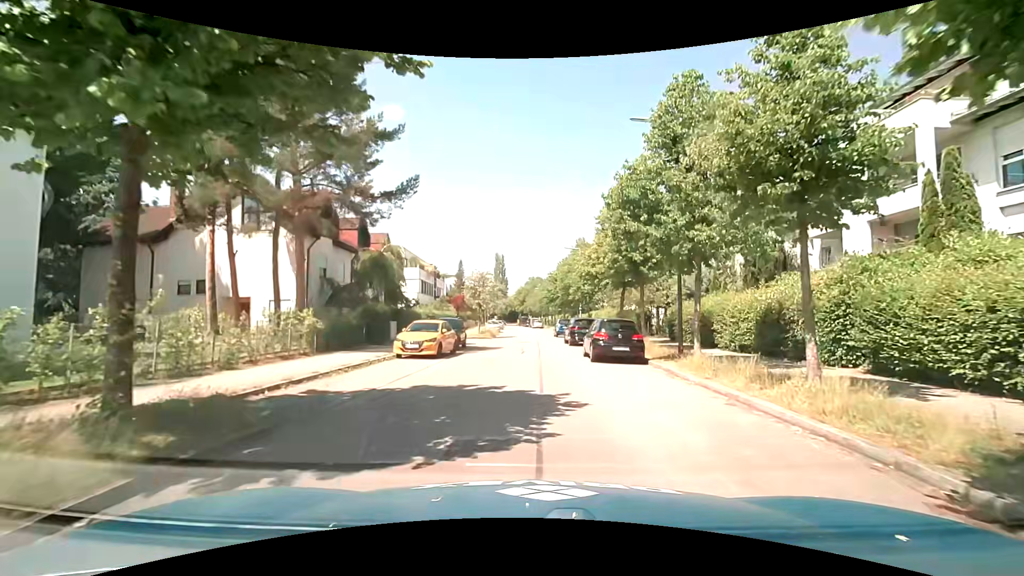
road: residential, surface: asphalt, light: Day
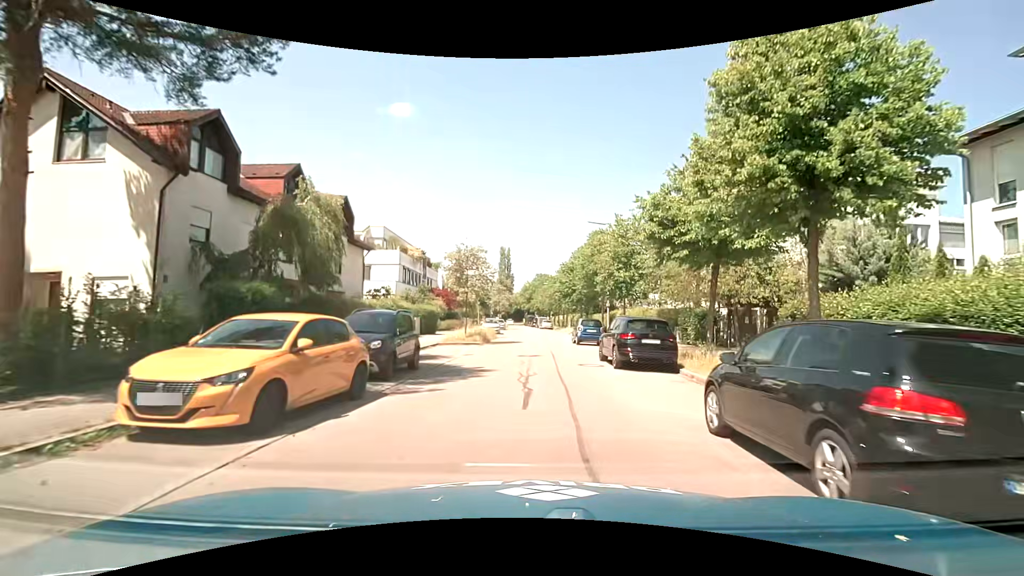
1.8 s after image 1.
(0.0, +13.0) m; 0°
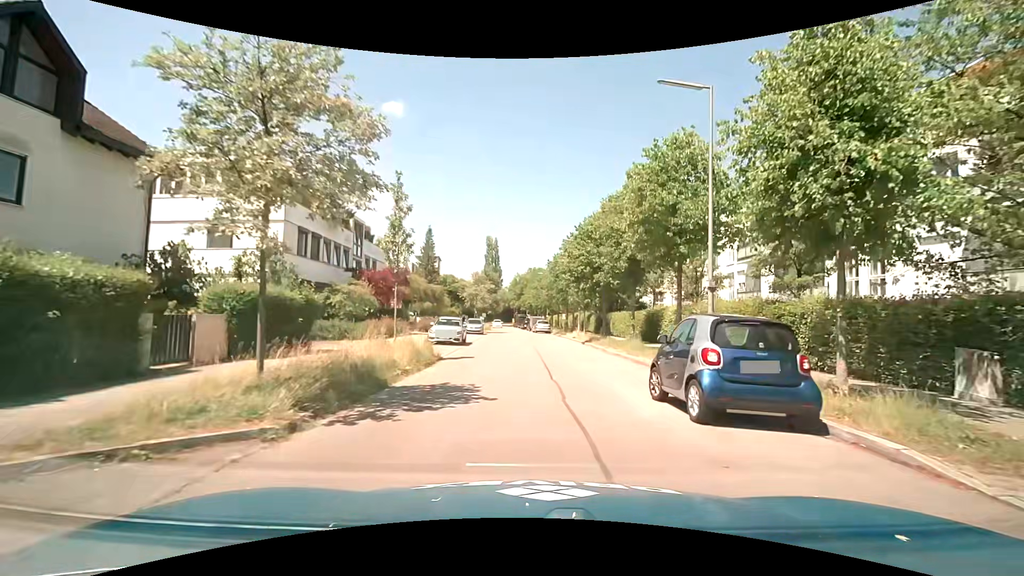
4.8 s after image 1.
(+0.1, +21.3) m; 0°
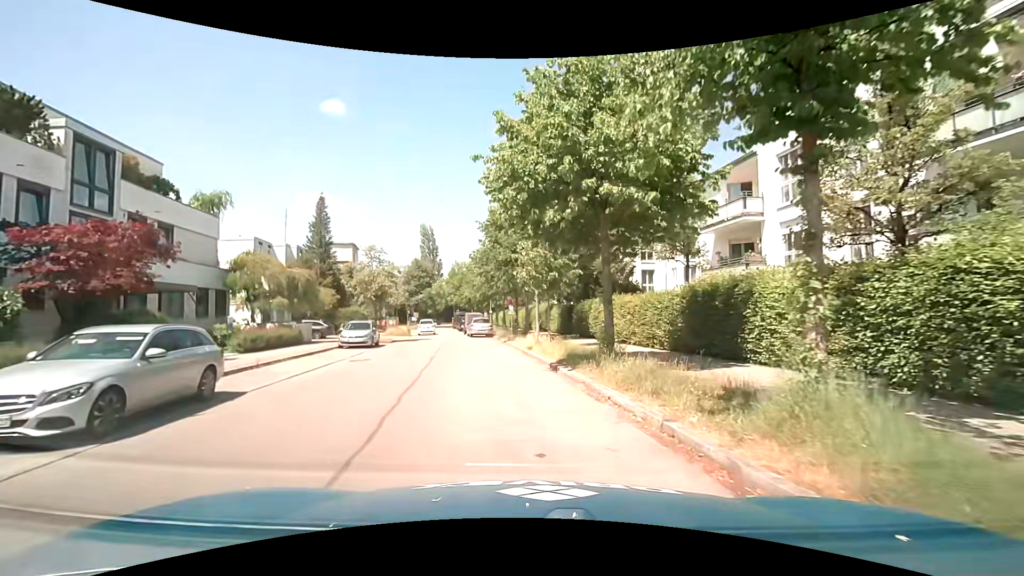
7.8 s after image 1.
(+1.4, +19.2) m; +6°
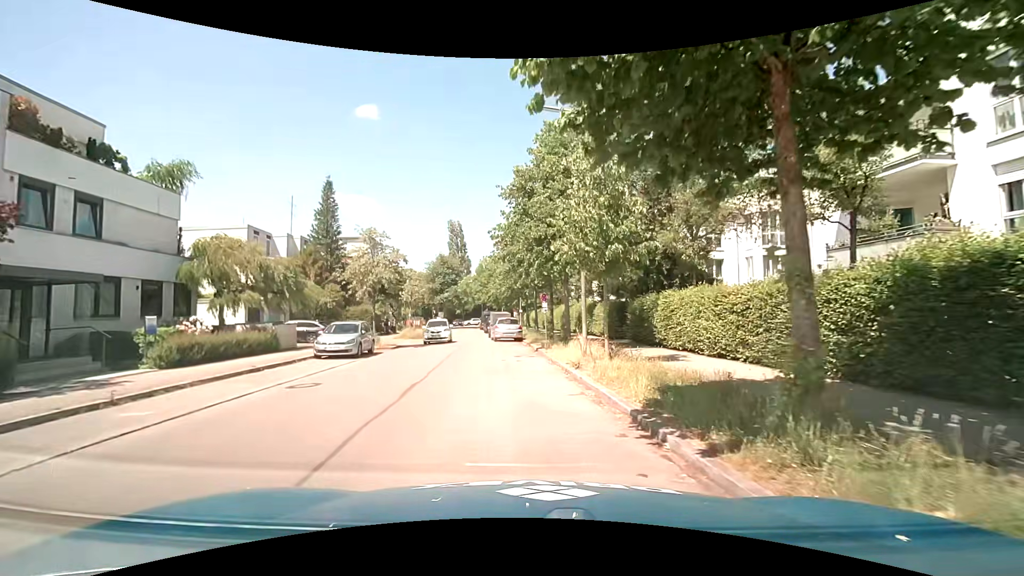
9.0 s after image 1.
(-0.3, +7.2) m; -4°
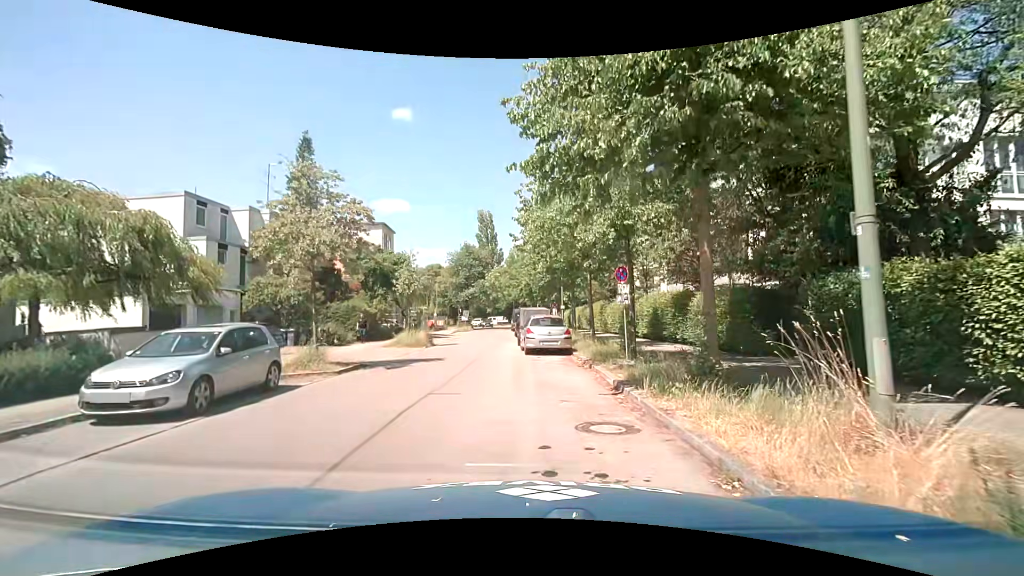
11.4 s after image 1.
(-0.5, +11.8) m; -2°
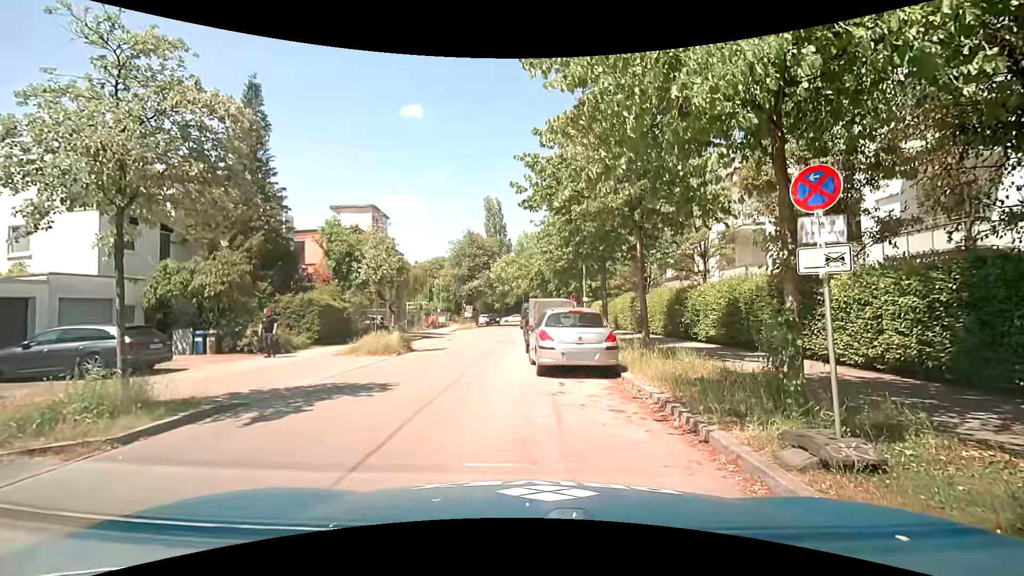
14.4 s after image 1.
(-0.3, +7.6) m; -2°
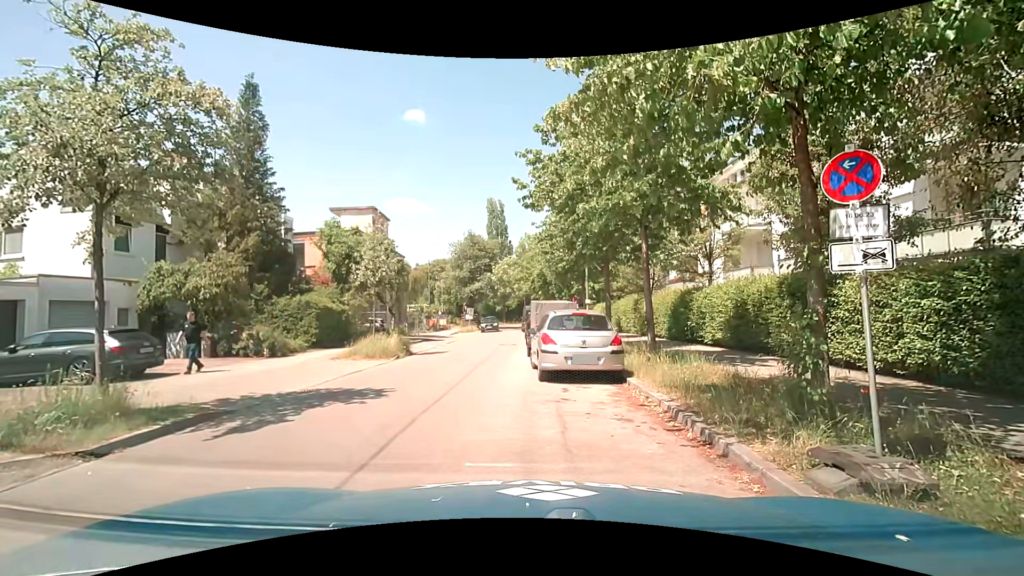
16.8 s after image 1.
(0.0, +0.5) m; 0°
